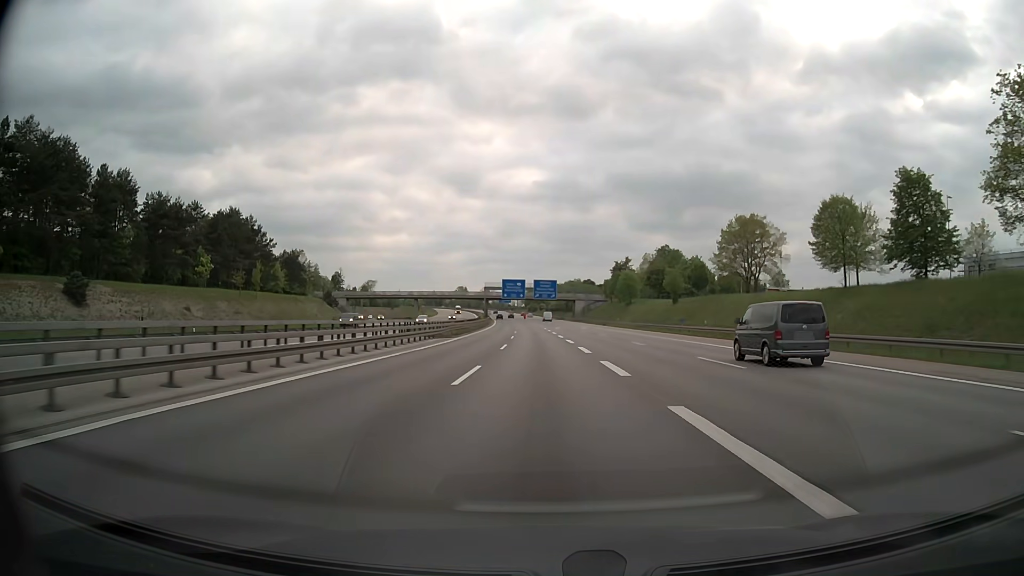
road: motorway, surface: asphalt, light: Day
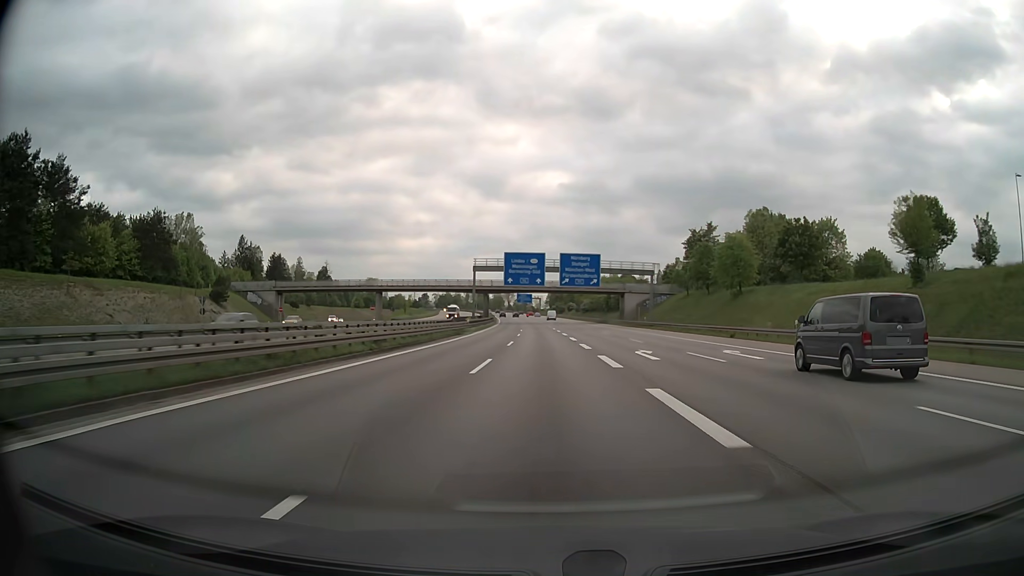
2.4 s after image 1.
(-1.3, +69.3) m; -2°
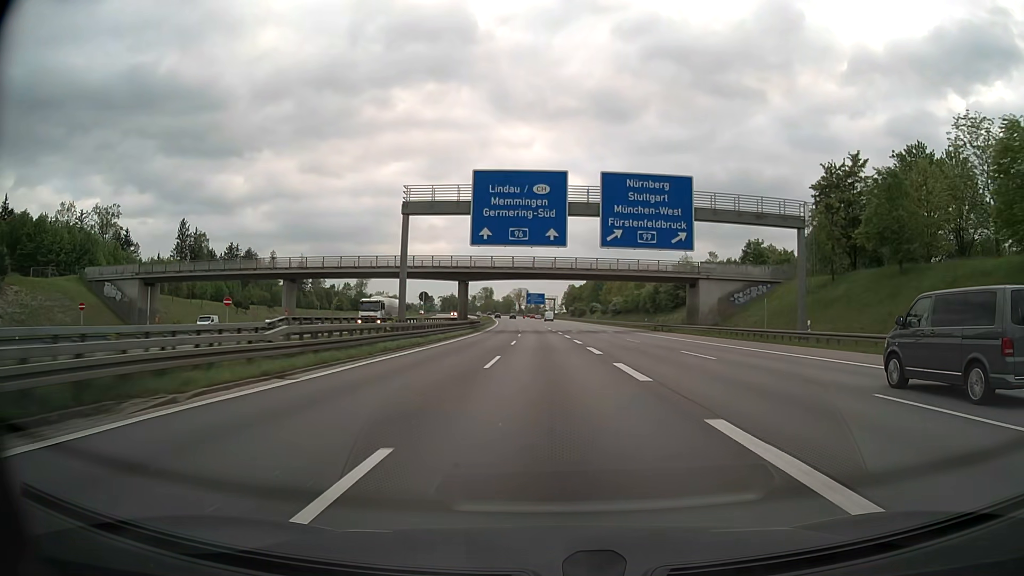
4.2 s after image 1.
(-0.6, +52.0) m; -1°
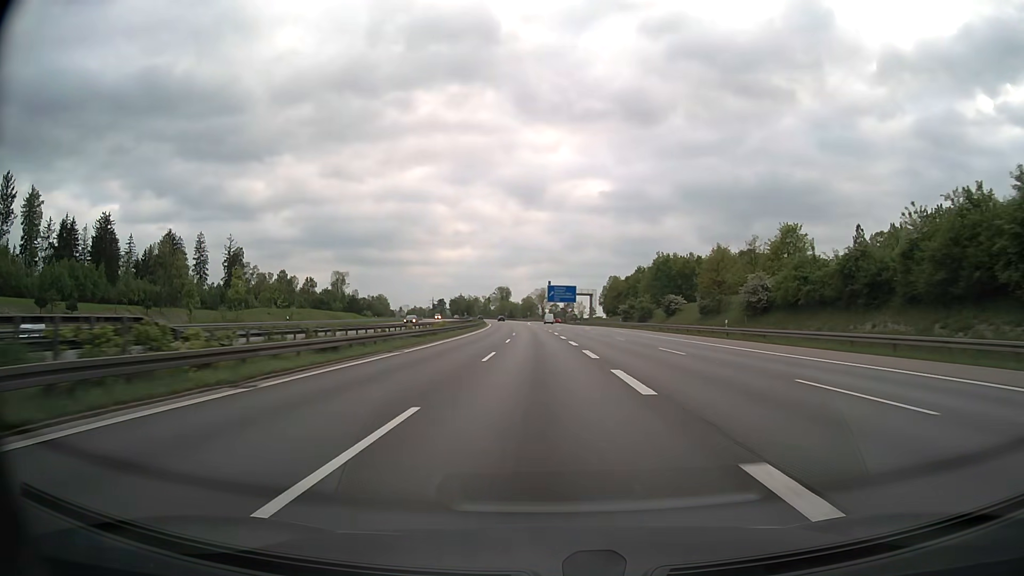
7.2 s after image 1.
(-1.3, +86.8) m; -2°
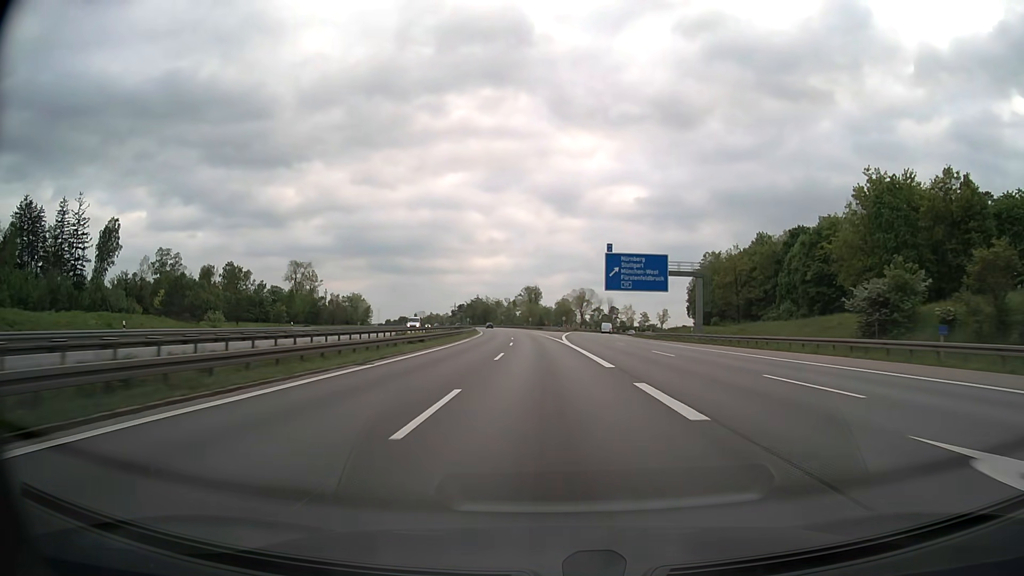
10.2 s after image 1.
(-2.6, +86.8) m; -3°
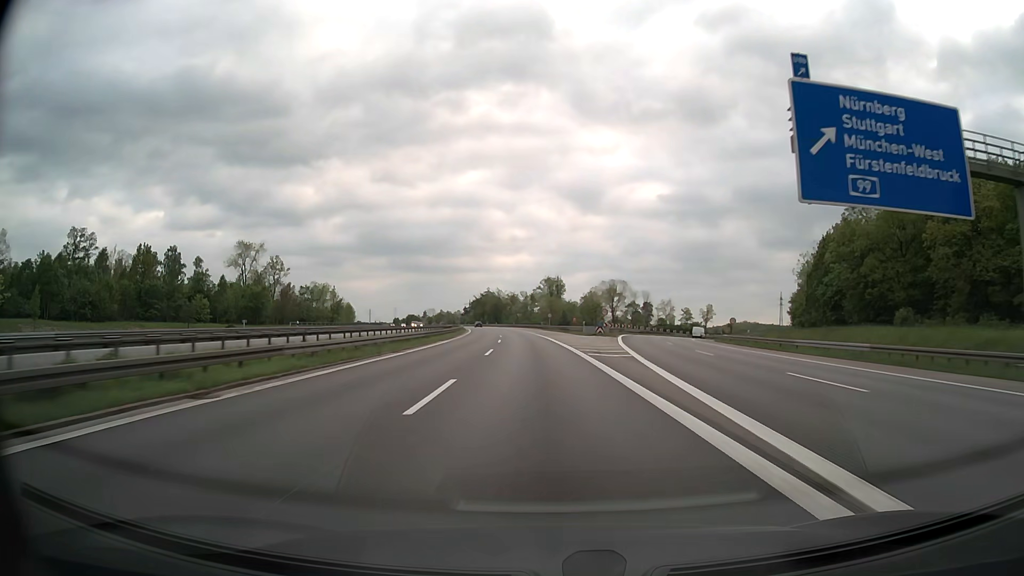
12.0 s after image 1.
(-0.8, +52.2) m; -2°
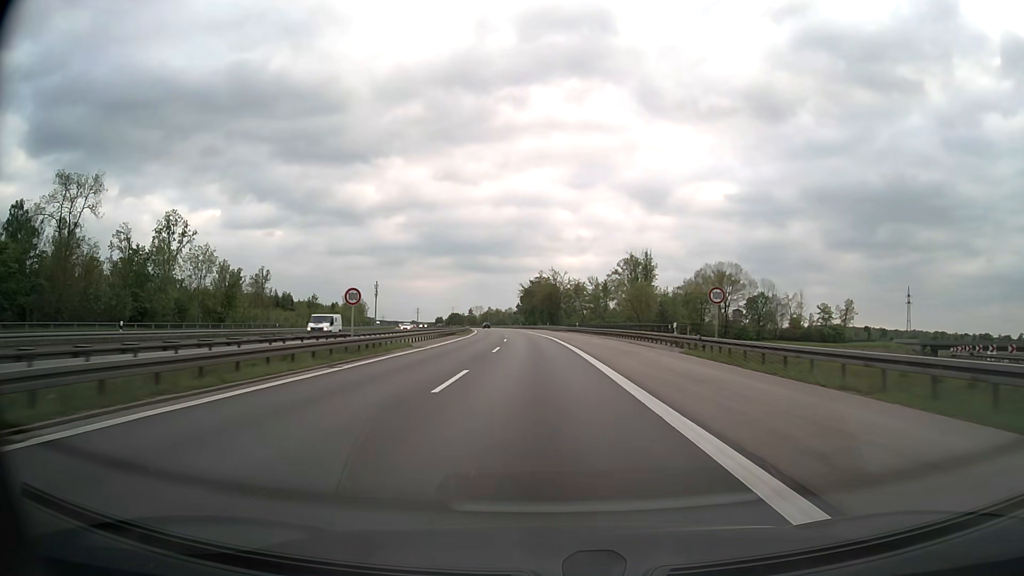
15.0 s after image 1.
(-4.2, +86.9) m; -6°
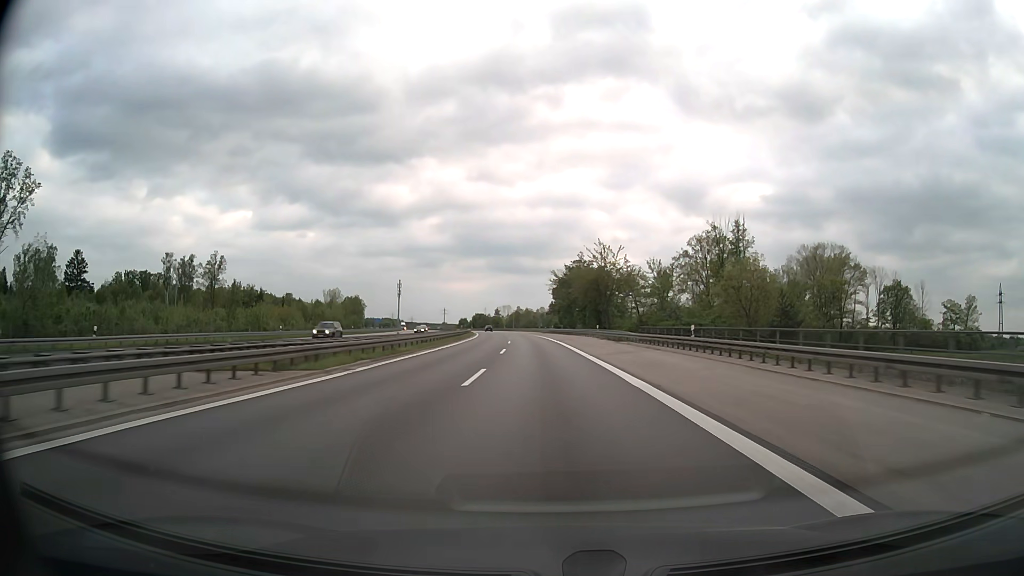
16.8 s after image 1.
(-1.4, +52.2) m; -3°
(0, +10) (0, +20) (0, +30) (-1, +40) (-1, +50) (-2, +60) (-2, +70) (-3, +80) (-4, +90) (-4, +100) m
